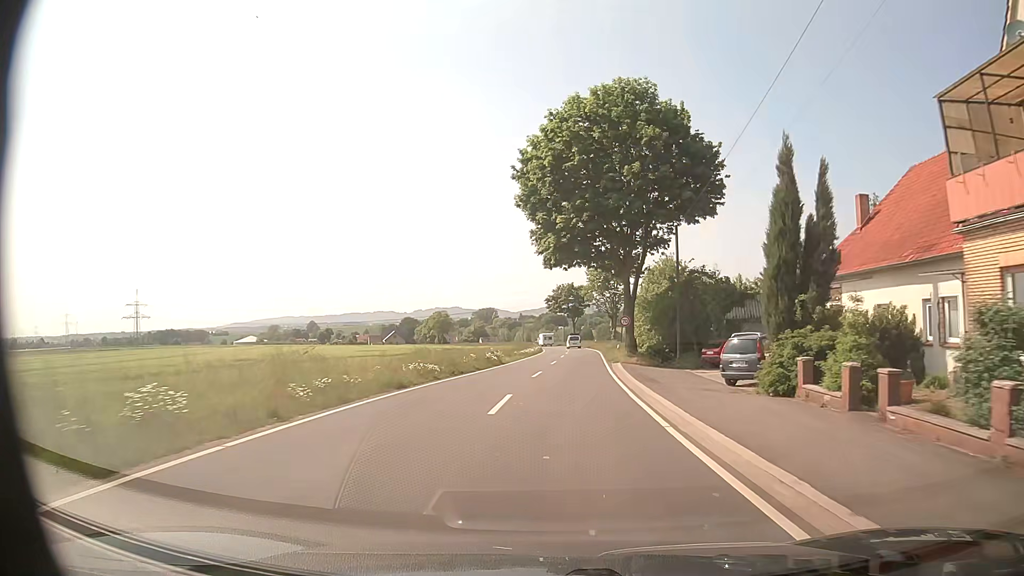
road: tertiary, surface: asphalt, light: Day
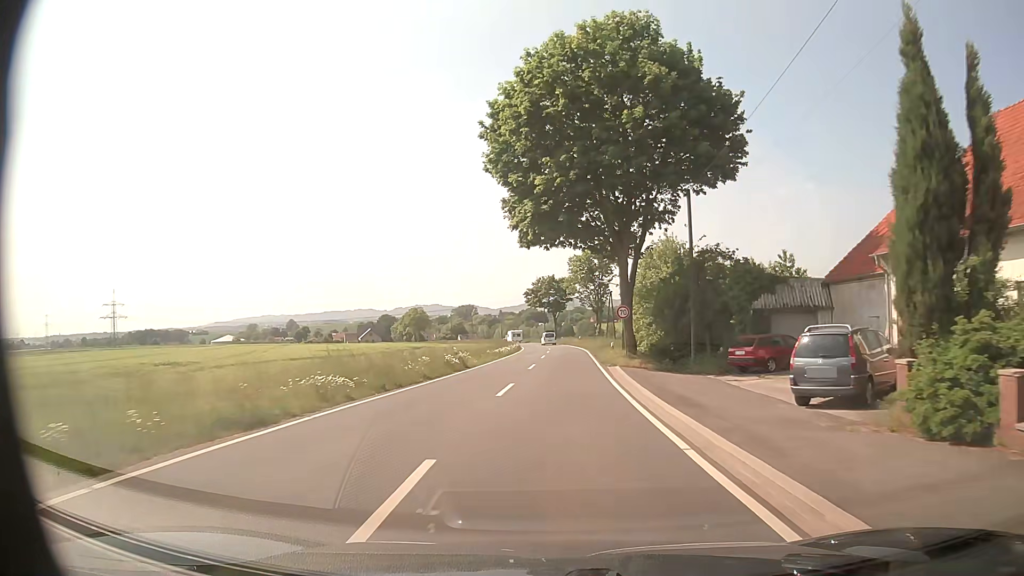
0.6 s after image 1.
(+0.2, +8.7) m; +2°
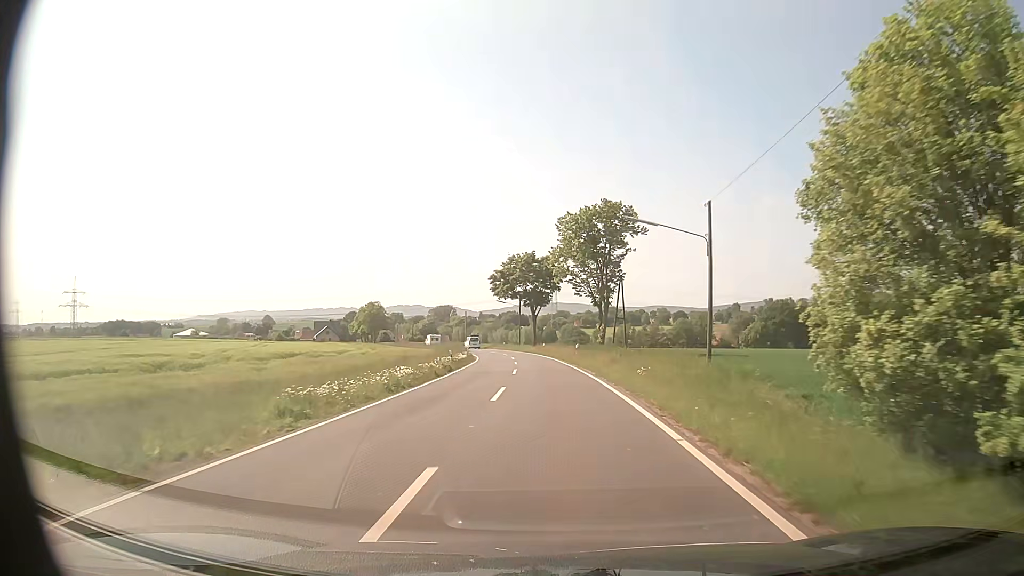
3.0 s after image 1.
(+0.8, +36.2) m; +1°
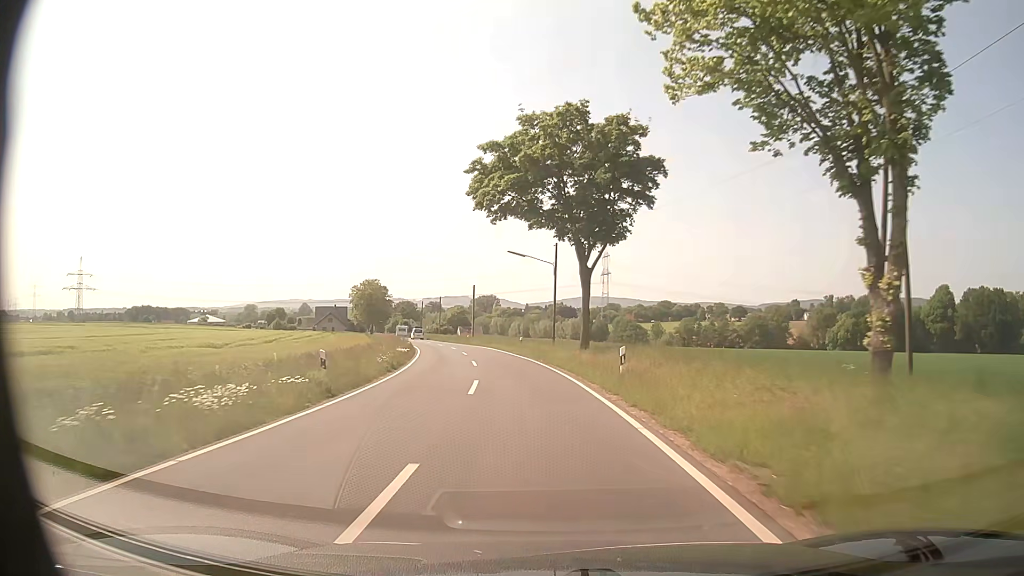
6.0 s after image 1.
(-0.3, +48.3) m; -3°
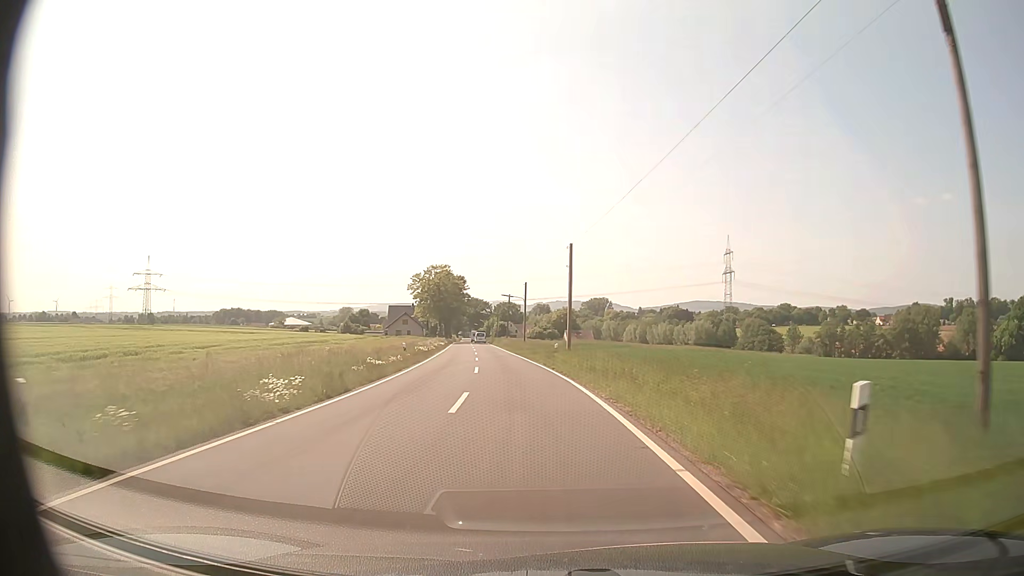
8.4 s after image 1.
(-3.2, +39.6) m; -9°
(0, +10) (-1, +20) (-2, +30) (-3, +40) (-4, +50) (-6, +60) (-7, +70) (-8, +80) (-10, +89) (-11, +99) m
